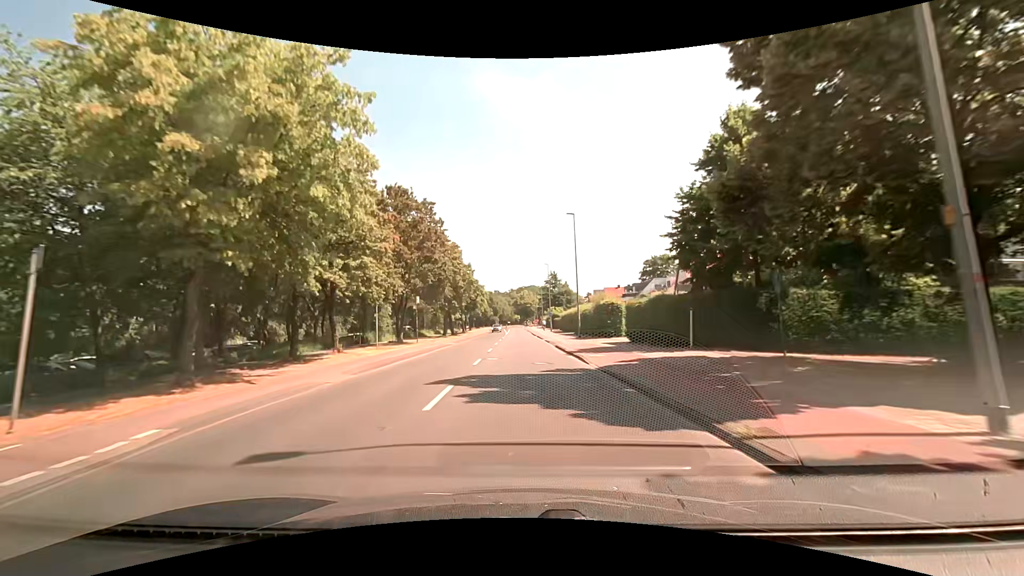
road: tertiary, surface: asphalt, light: Day
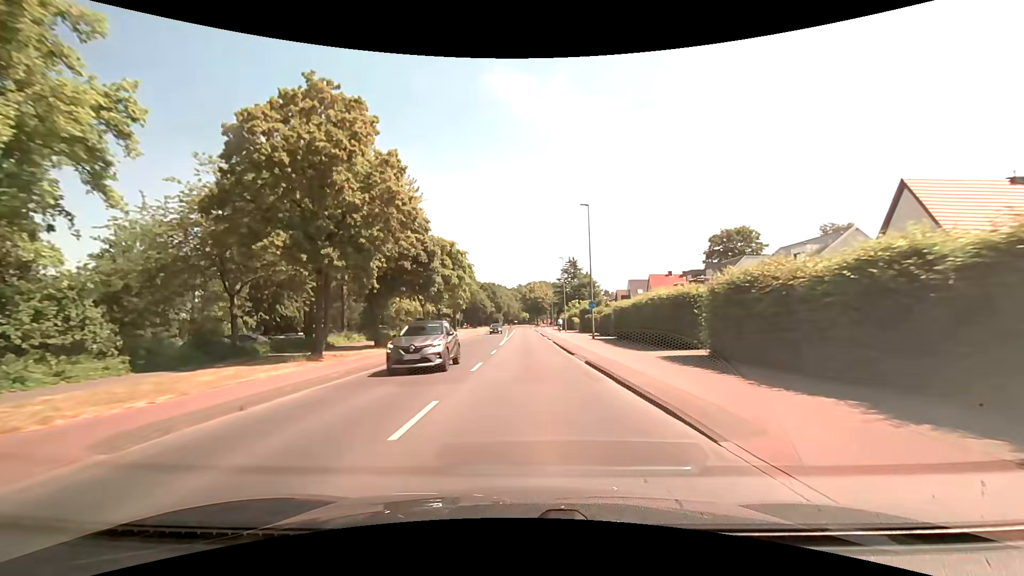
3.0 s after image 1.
(-0.3, +38.1) m; -1°
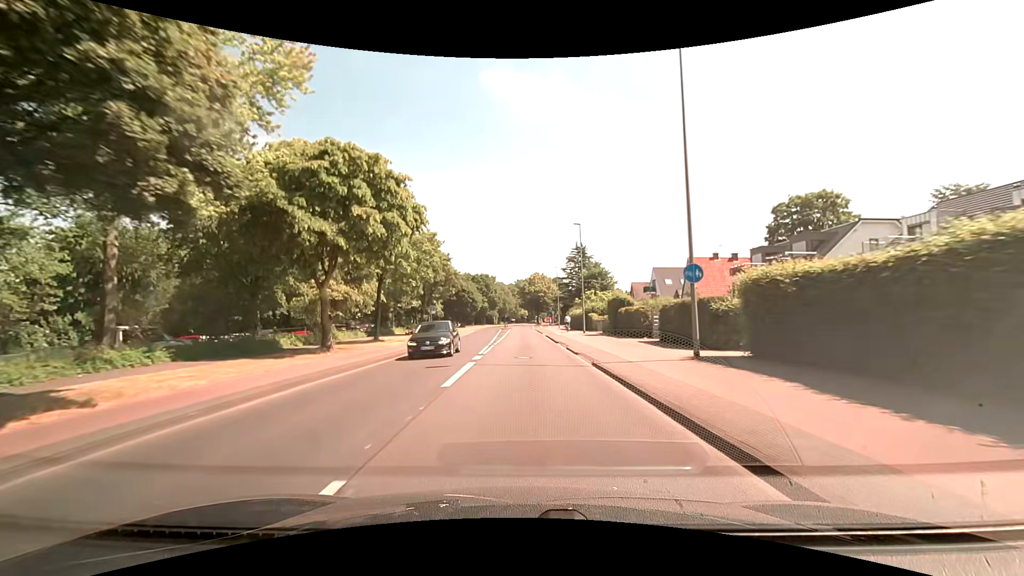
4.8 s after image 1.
(0.0, +22.8) m; 0°
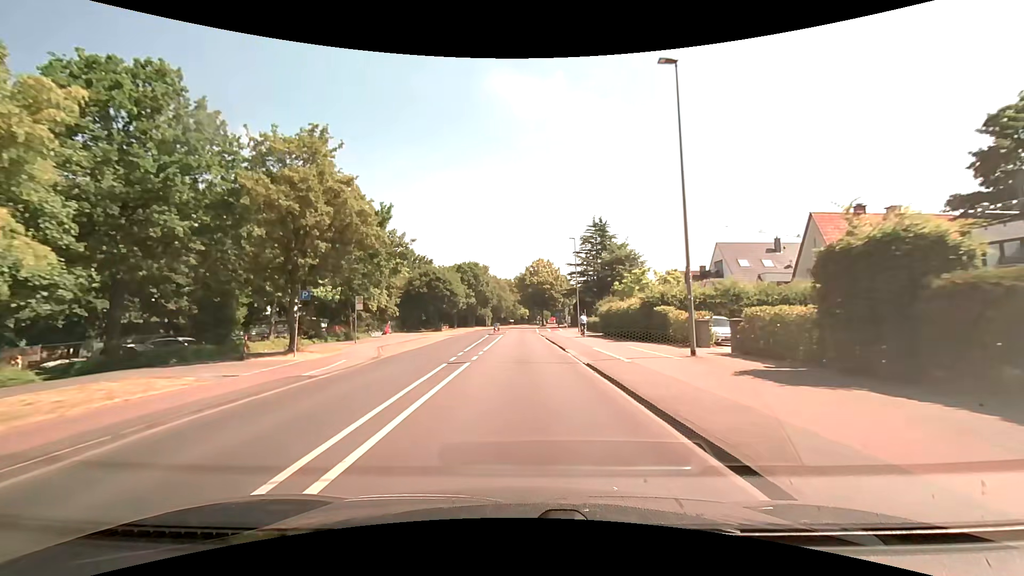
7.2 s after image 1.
(+0.1, +30.2) m; 0°
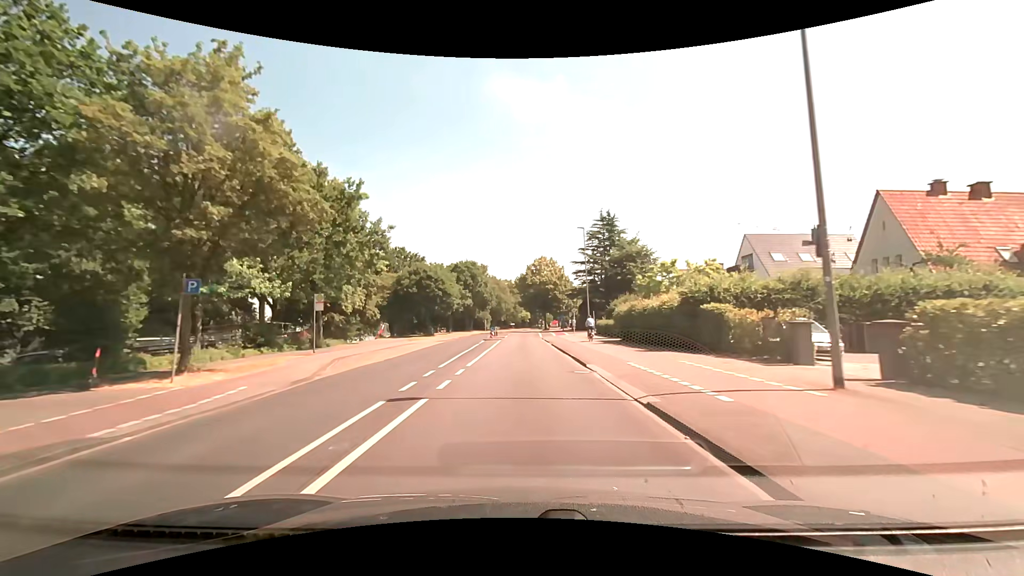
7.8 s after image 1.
(0.0, +7.5) m; 0°
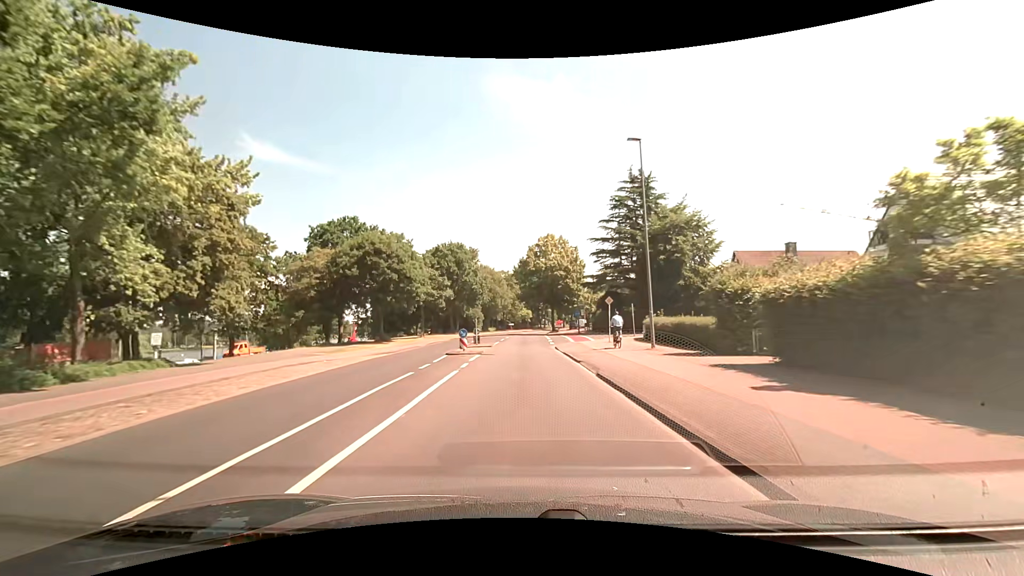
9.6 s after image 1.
(0.0, +22.5) m; 0°
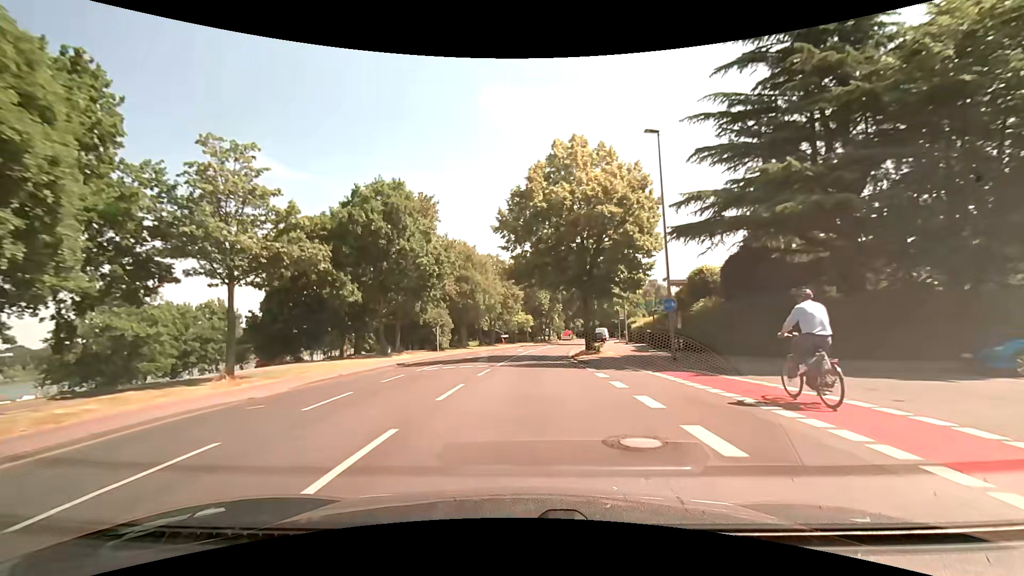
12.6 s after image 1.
(0.0, +37.5) m; 0°
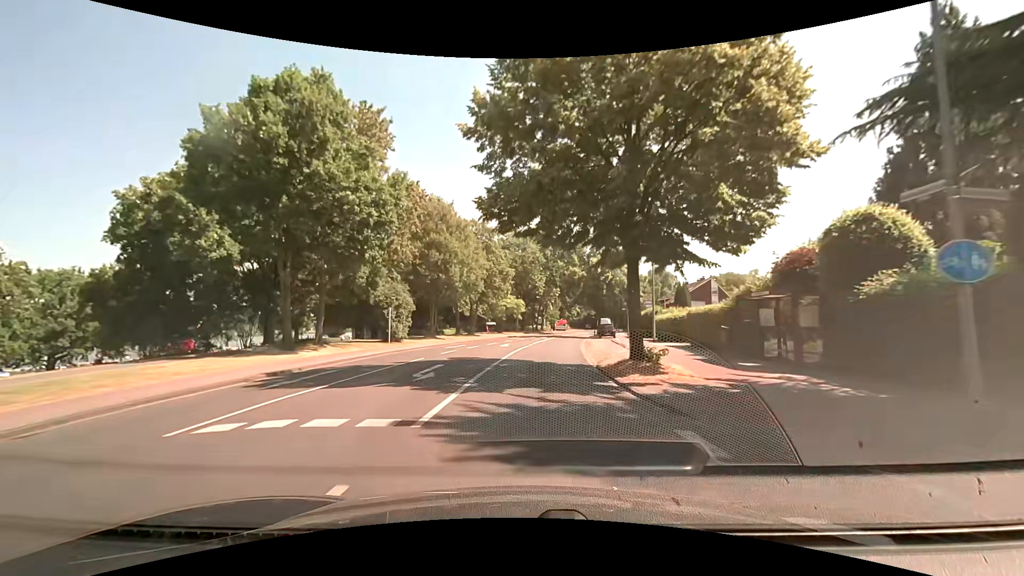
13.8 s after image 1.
(+0.2, +14.7) m; +2°
(0, +10) (+1, +20) (+1, +30) (+2, +40) (+4, +50) (+5, +60) (+7, +70) (+9, +79) (+11, +89) (+13, +99) m
